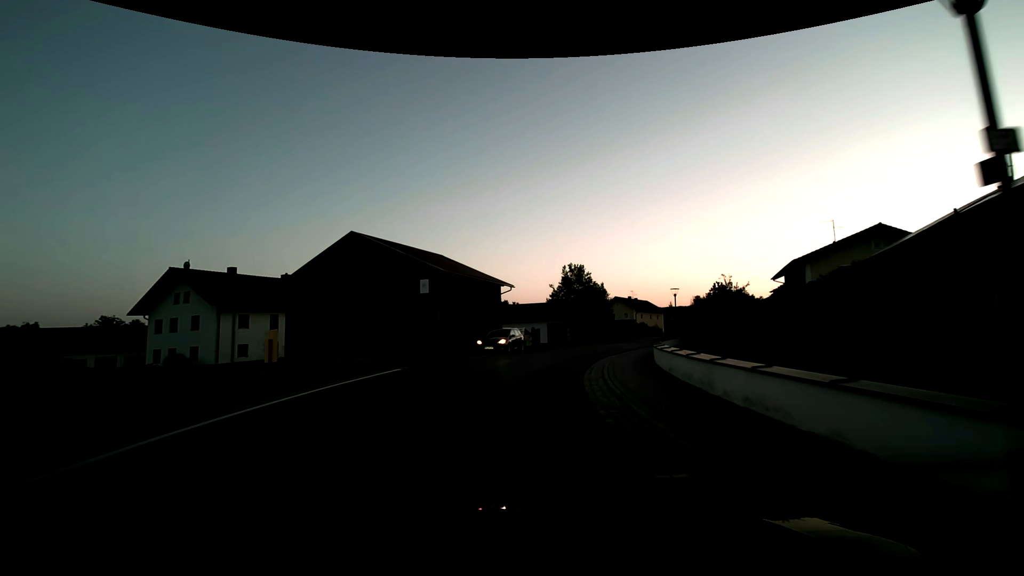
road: secondary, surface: asphalt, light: Dusk
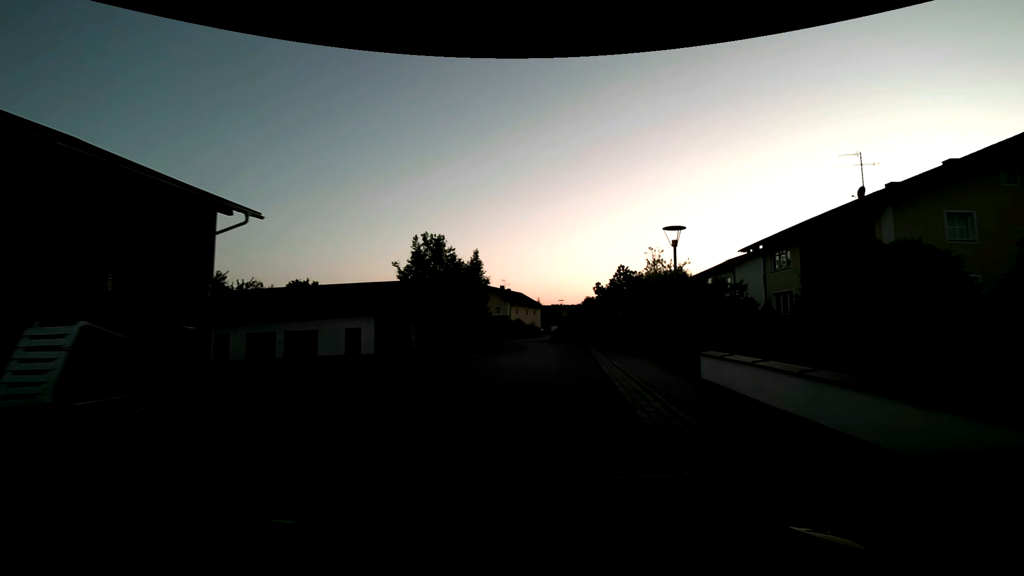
(+2.8, +26.4) m; +16°
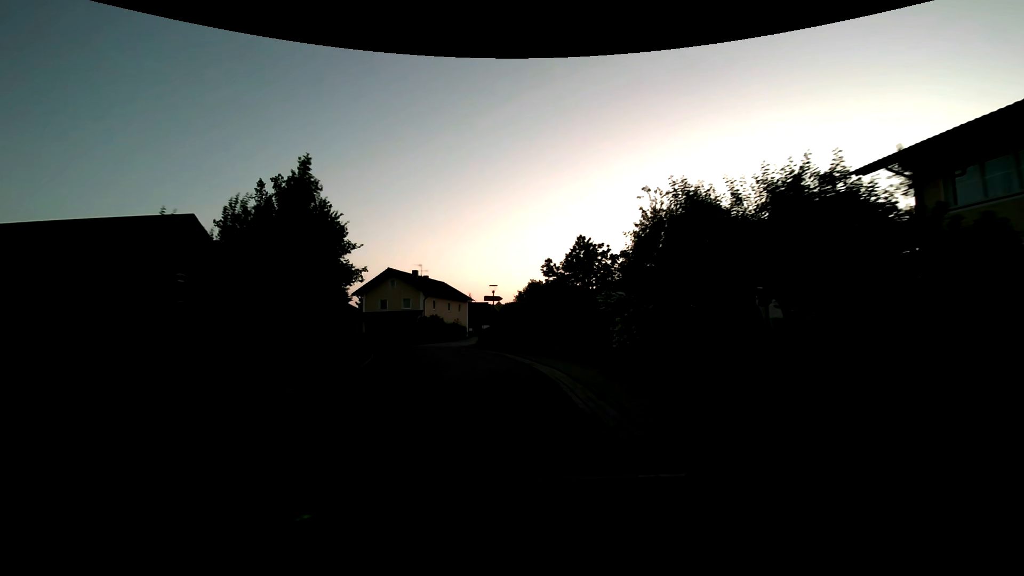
(+1.8, +20.0) m; +8°
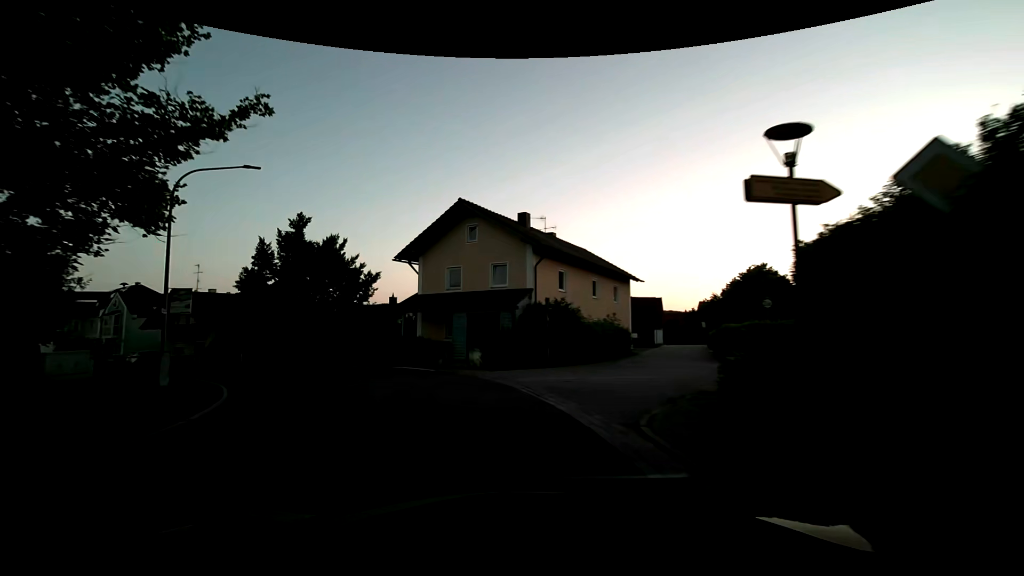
(-3.2, +30.8) m; -17°
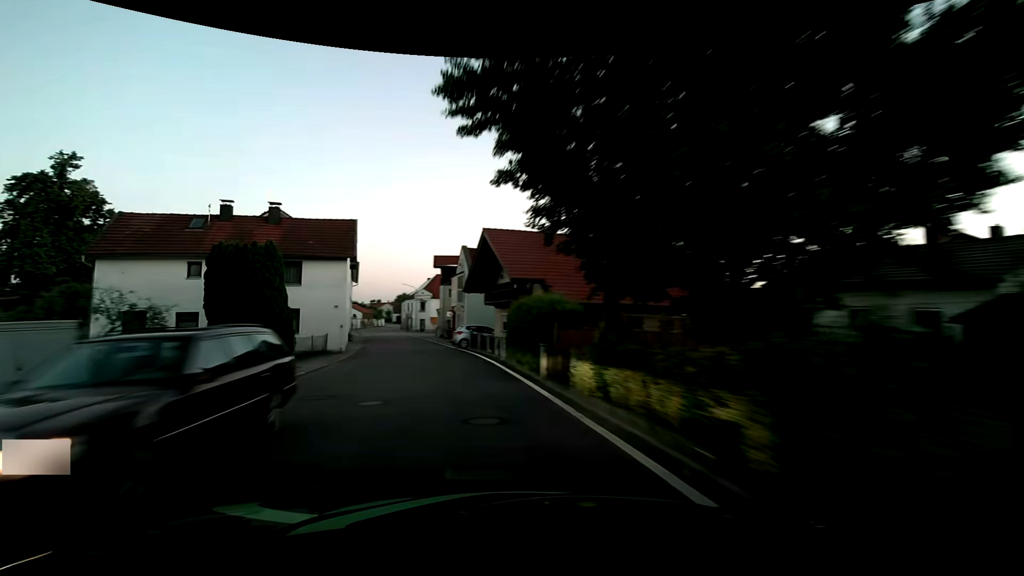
(-10.6, +27.0) m; -43°
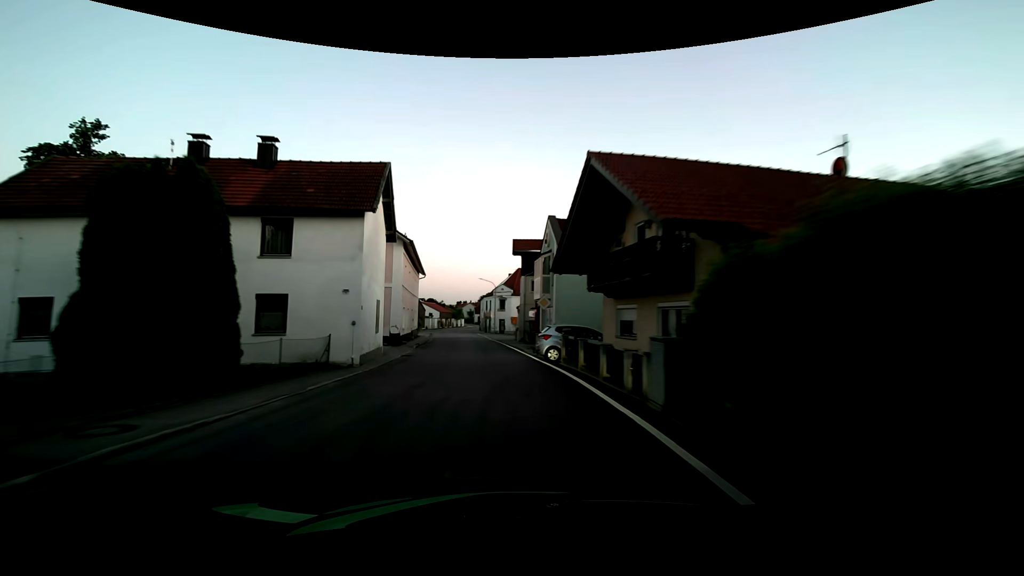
(-1.2, +12.3) m; -10°
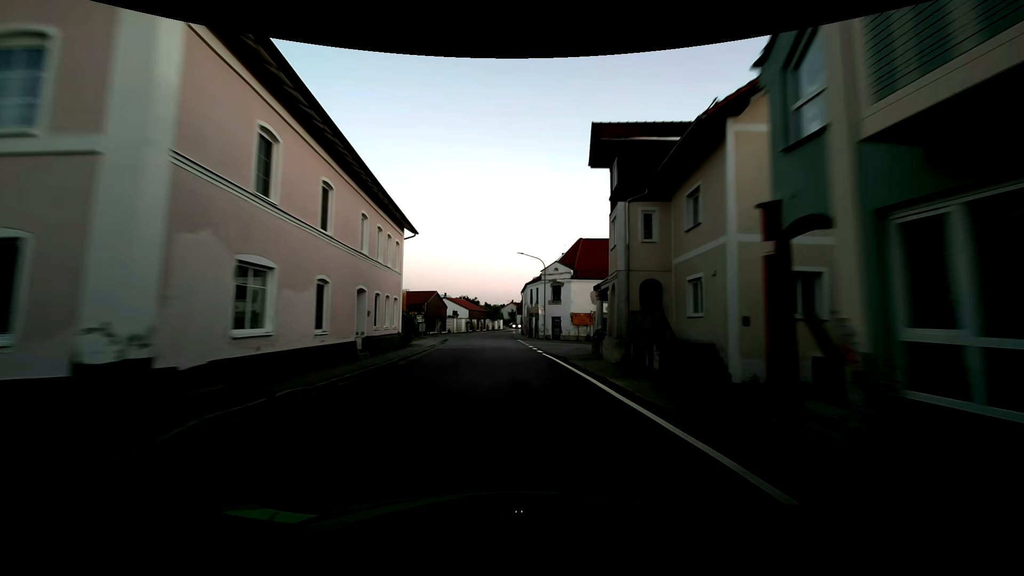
(-1.6, +27.1) m; -5°
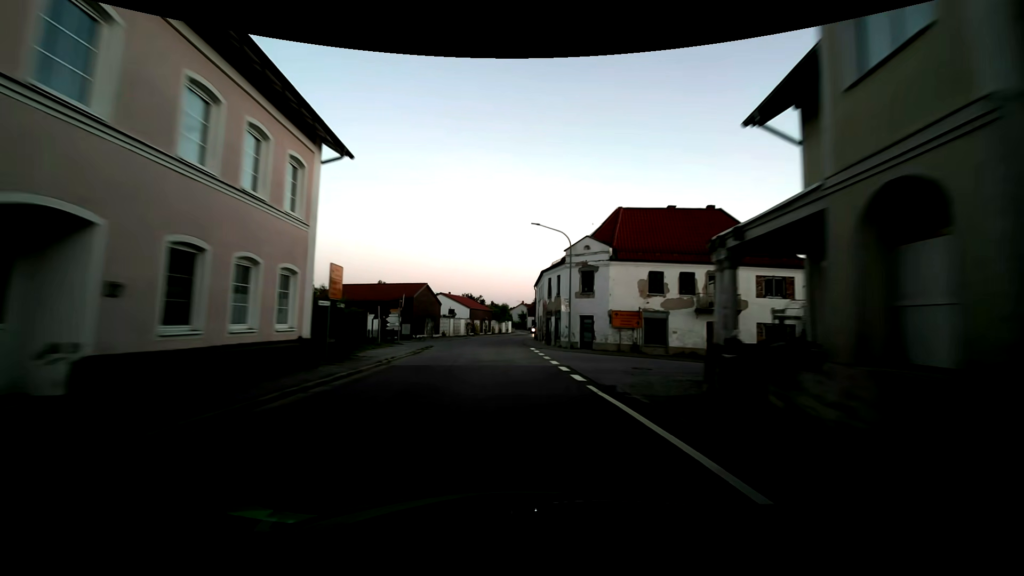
(-0.3, +14.2) m; -1°
(0, +10) (0, +20) (-1, +30) (-1, +40) (-1, +50) (0, +60) (+2, +70) (+4, +79) (+5, +89) (+5, +99) m
